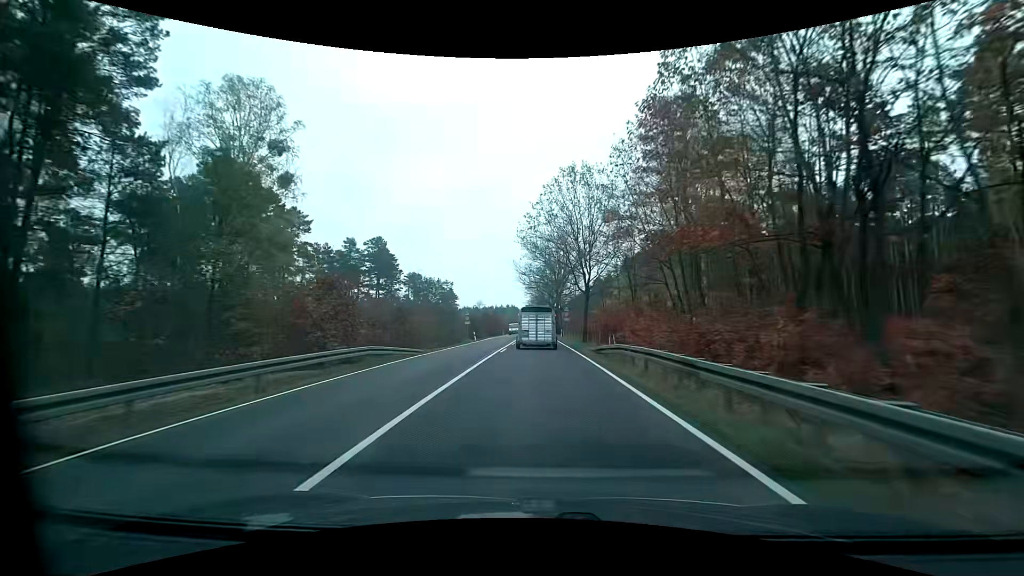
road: primary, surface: asphalt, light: Day
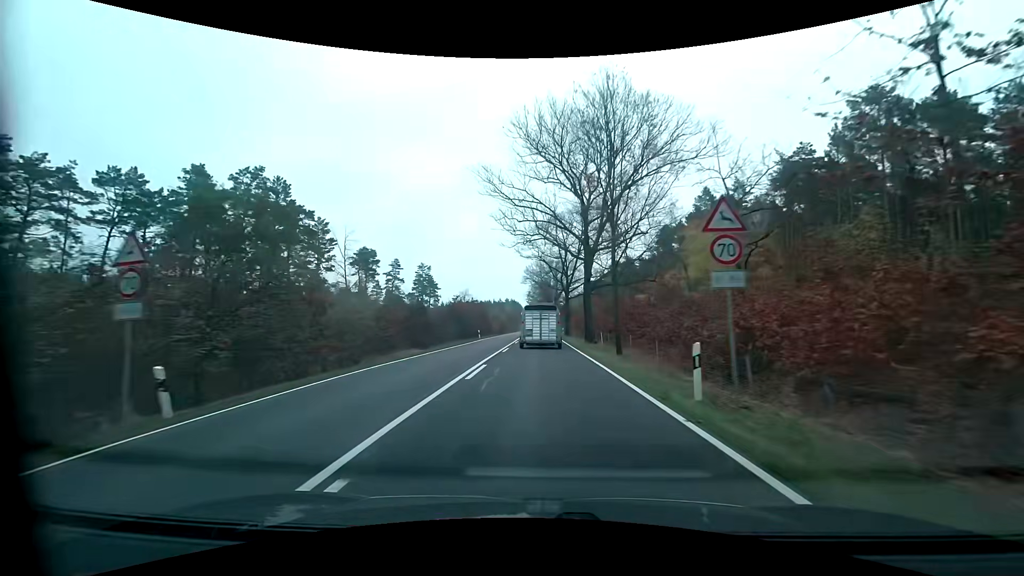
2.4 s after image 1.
(-0.2, +47.6) m; 0°
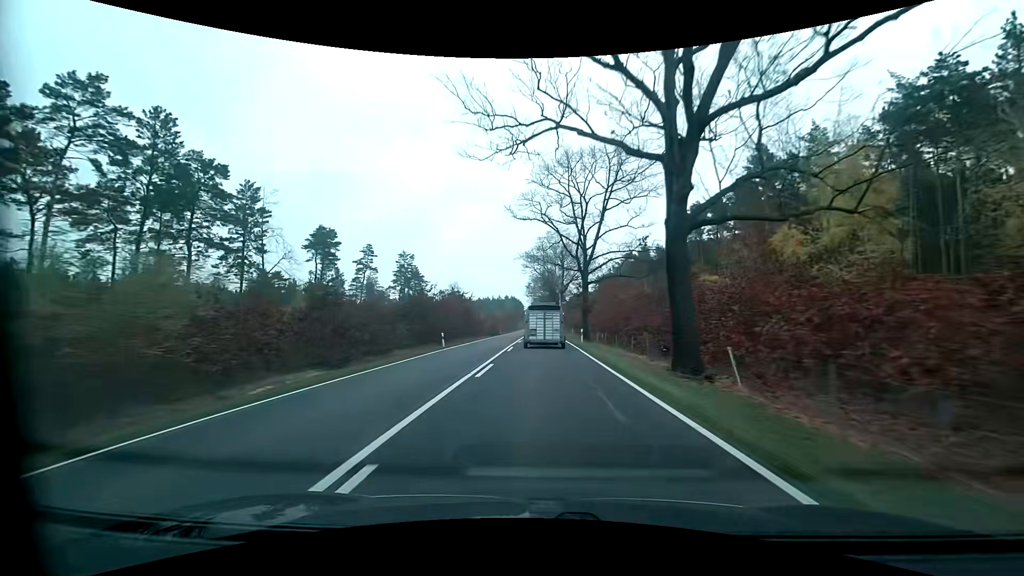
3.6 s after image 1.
(-0.1, +23.4) m; 0°
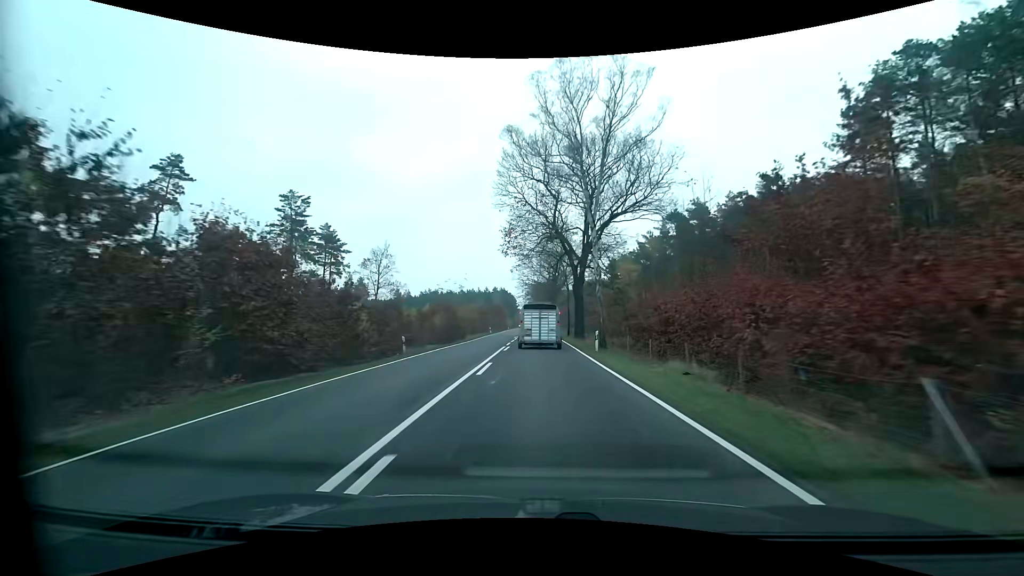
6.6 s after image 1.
(+0.1, +59.8) m; 0°
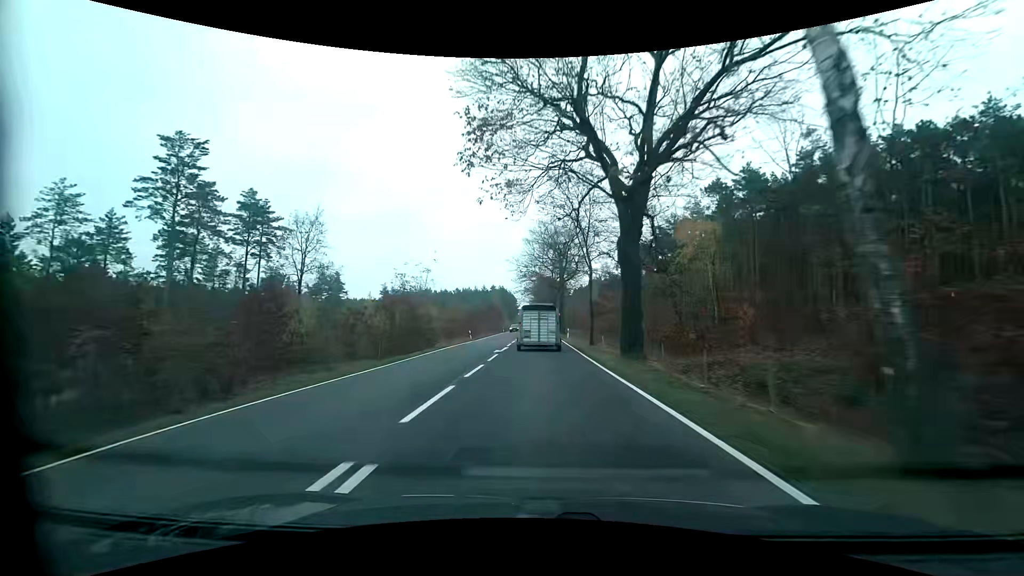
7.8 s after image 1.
(0.0, +24.2) m; 0°
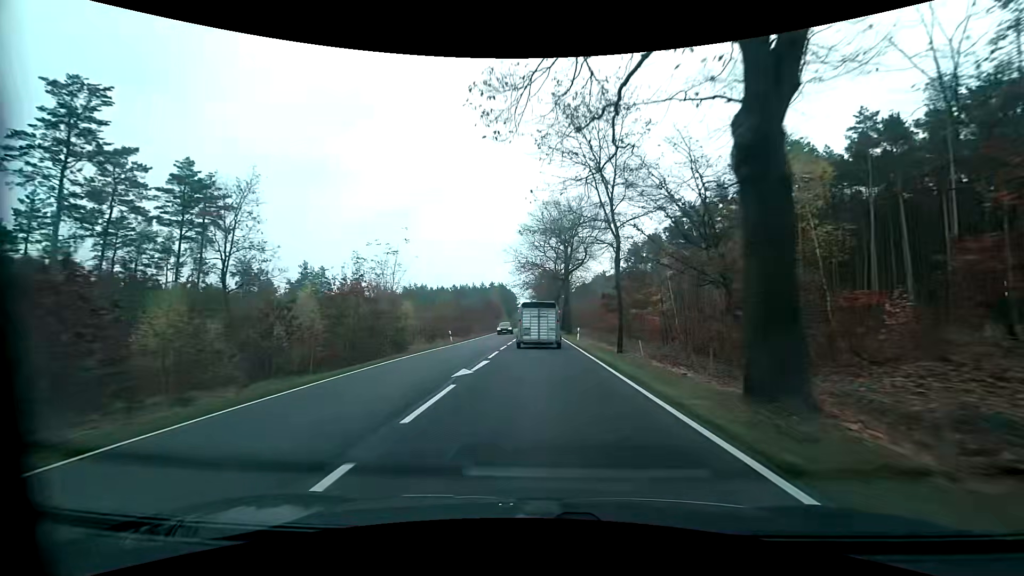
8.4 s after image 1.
(0.0, +12.1) m; 0°
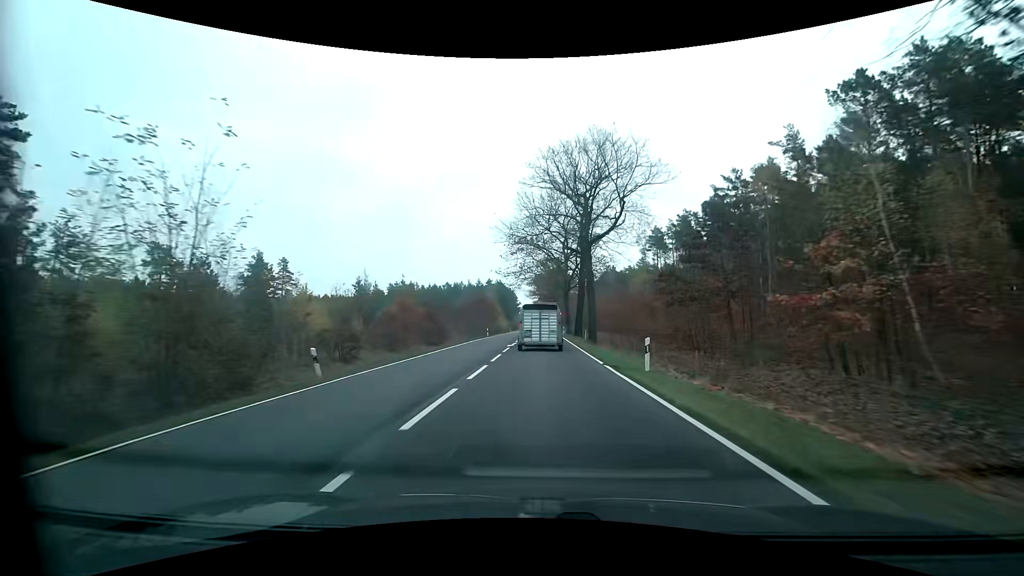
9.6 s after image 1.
(-0.1, +24.3) m; -1°
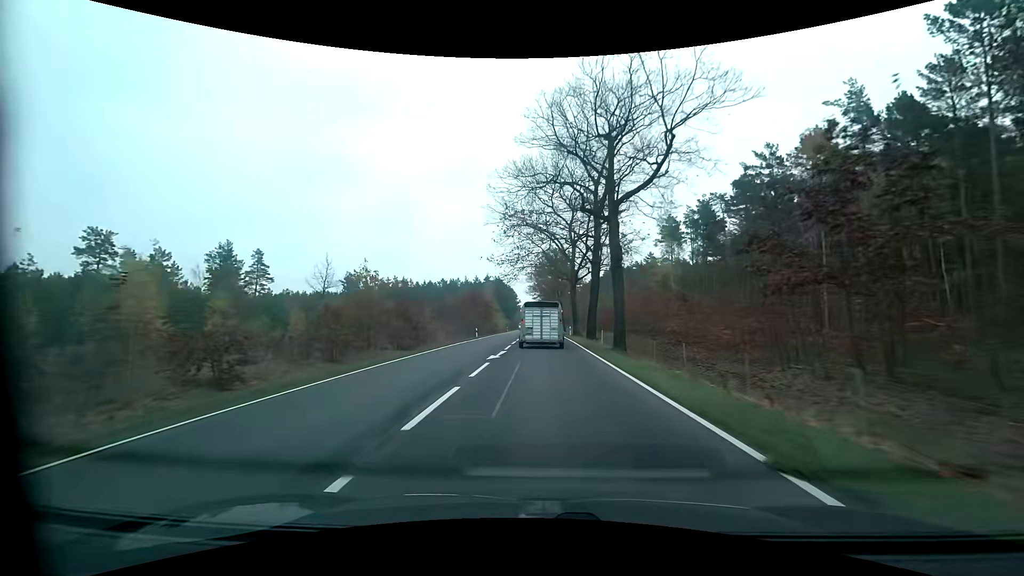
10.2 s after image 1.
(0.0, +12.2) m; 0°
(0, +10) (0, +20) (0, +30) (0, +40) (0, +50) (0, +60) (+1, +70) (+1, +80) (+1, +90) (+1, +100) m
